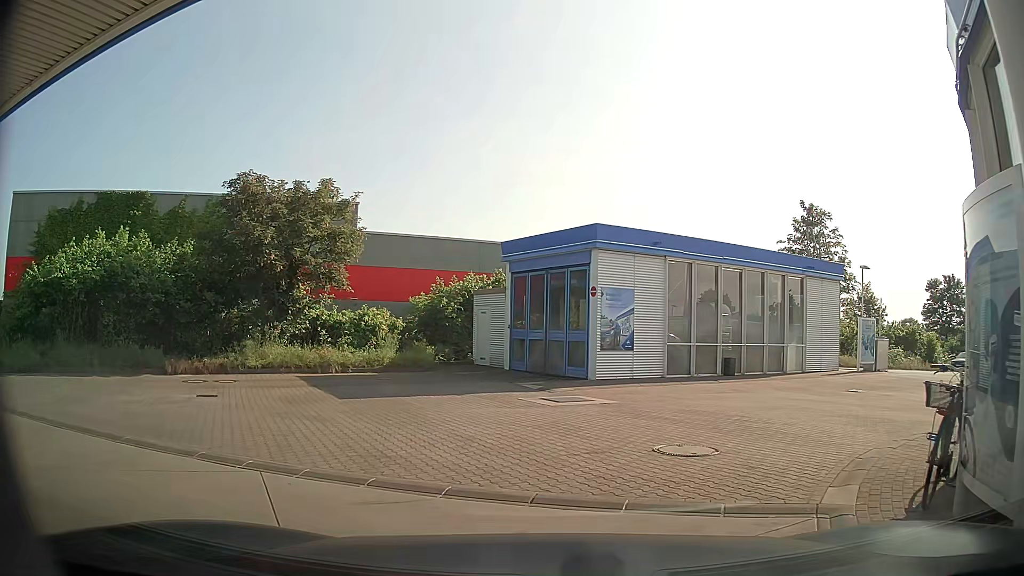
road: service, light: Day
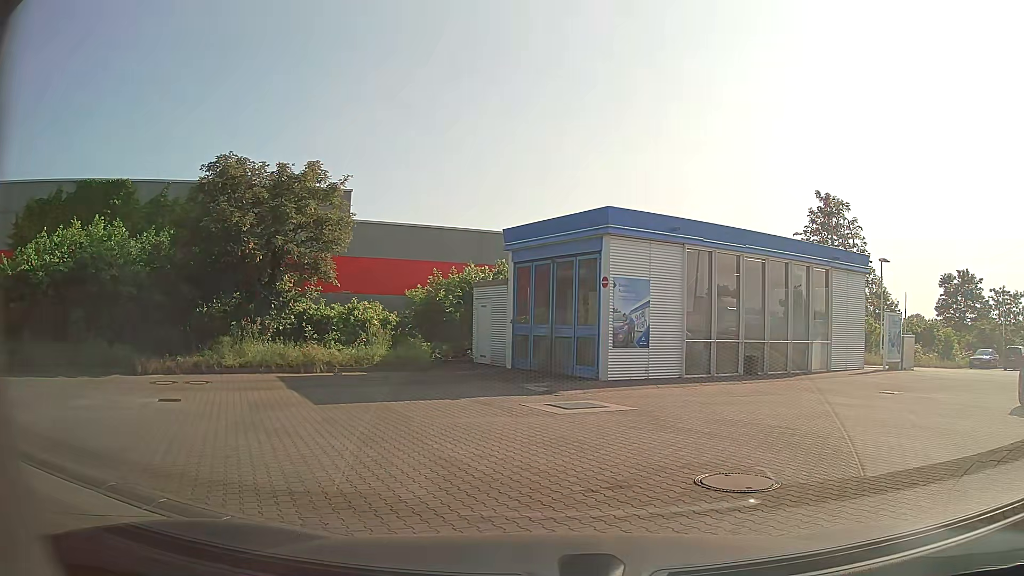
(0.0, +1.7) m; -1°
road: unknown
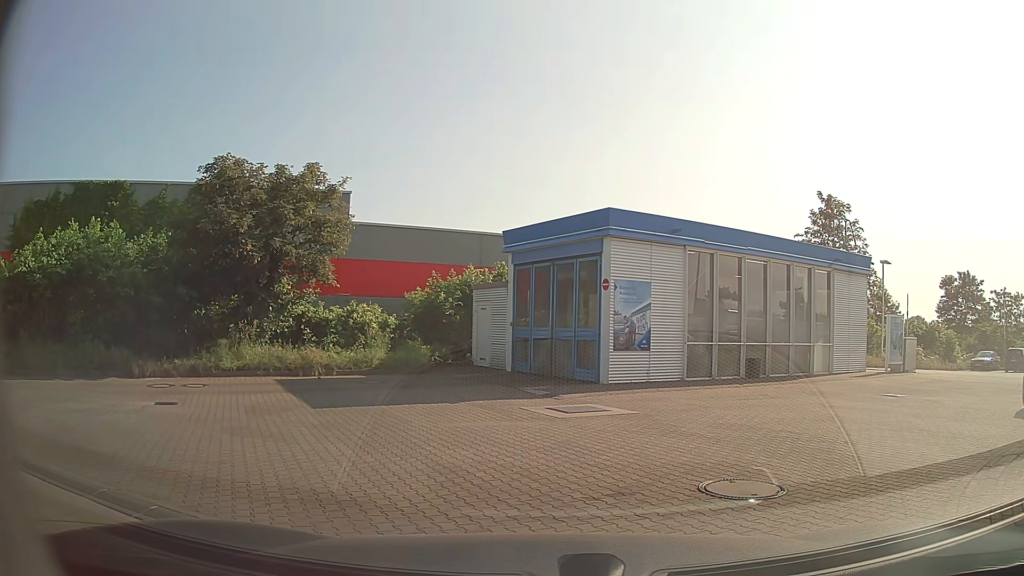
(0.0, +0.2) m; 0°
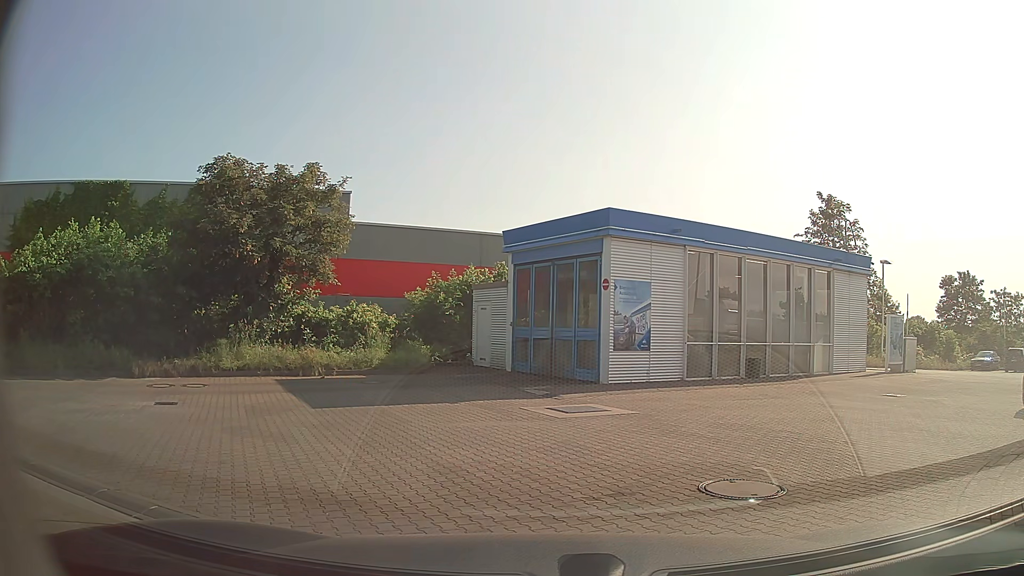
(0.0, 0.0) m; 0°
